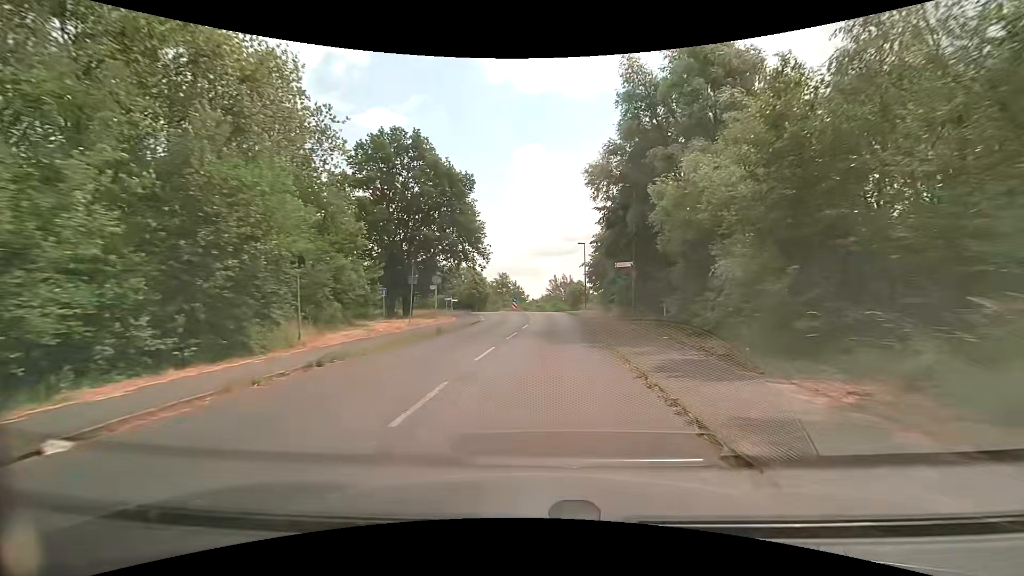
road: tertiary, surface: asphalt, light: Day
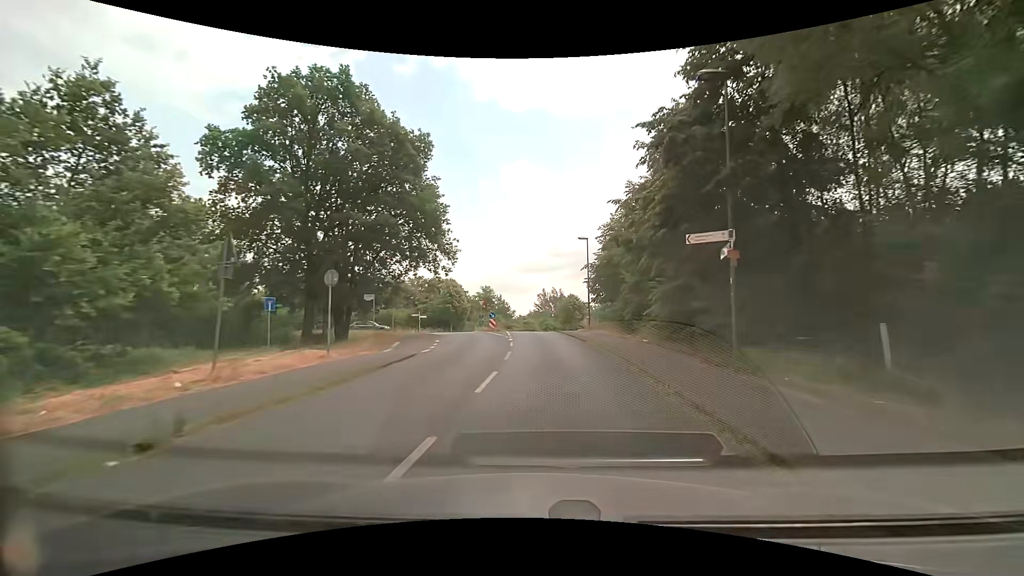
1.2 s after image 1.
(+0.3, +15.0) m; +2°
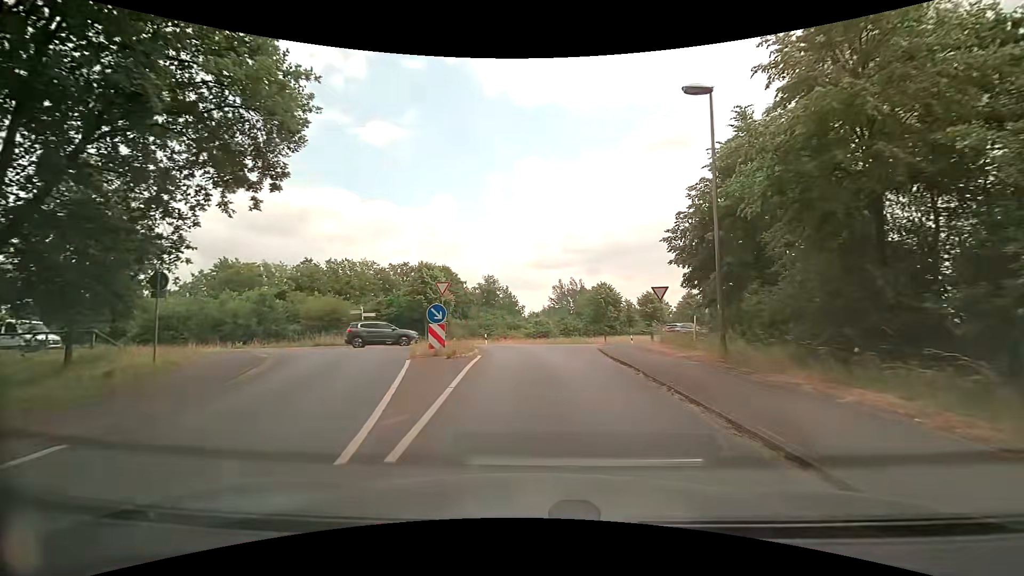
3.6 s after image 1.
(-0.2, +26.2) m; -1°
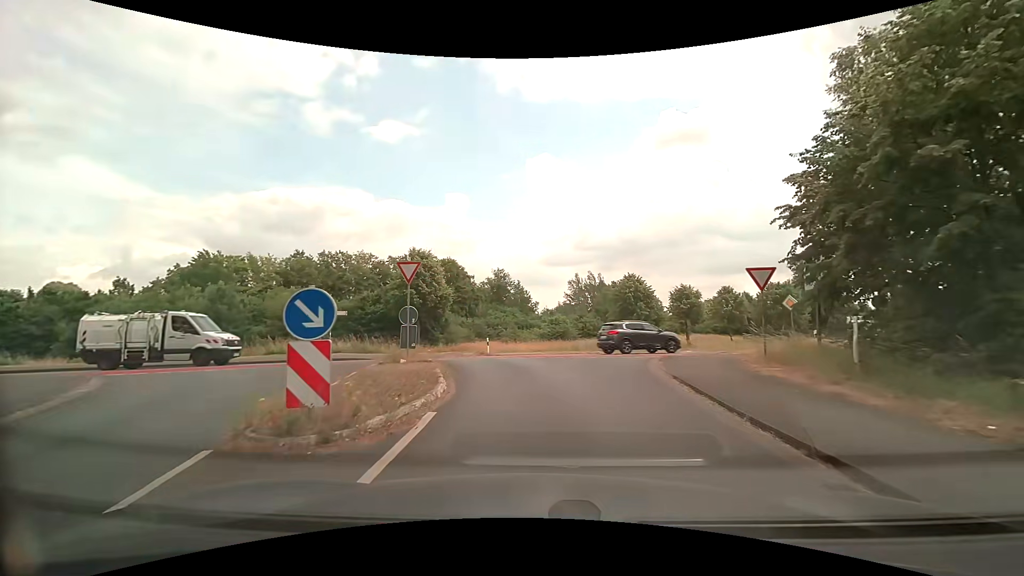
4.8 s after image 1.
(-0.2, +9.3) m; -2°
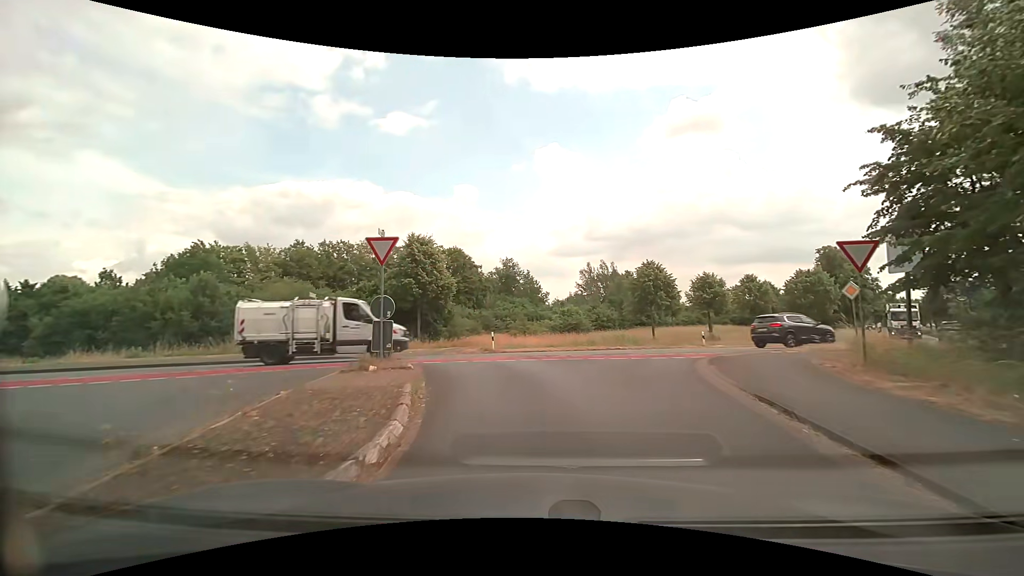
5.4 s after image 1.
(0.0, +3.8) m; -1°
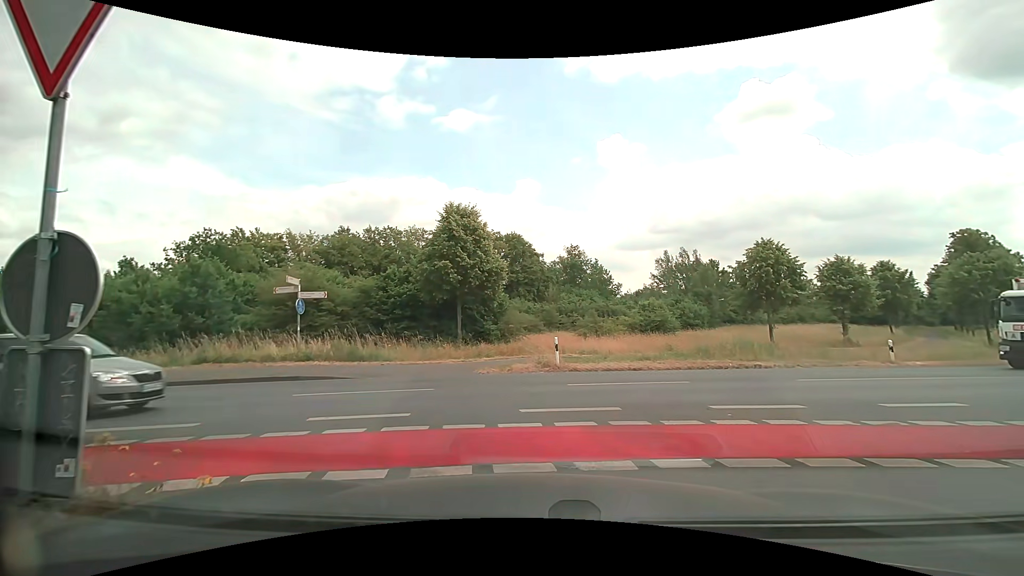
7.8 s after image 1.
(-0.6, +9.6) m; -7°
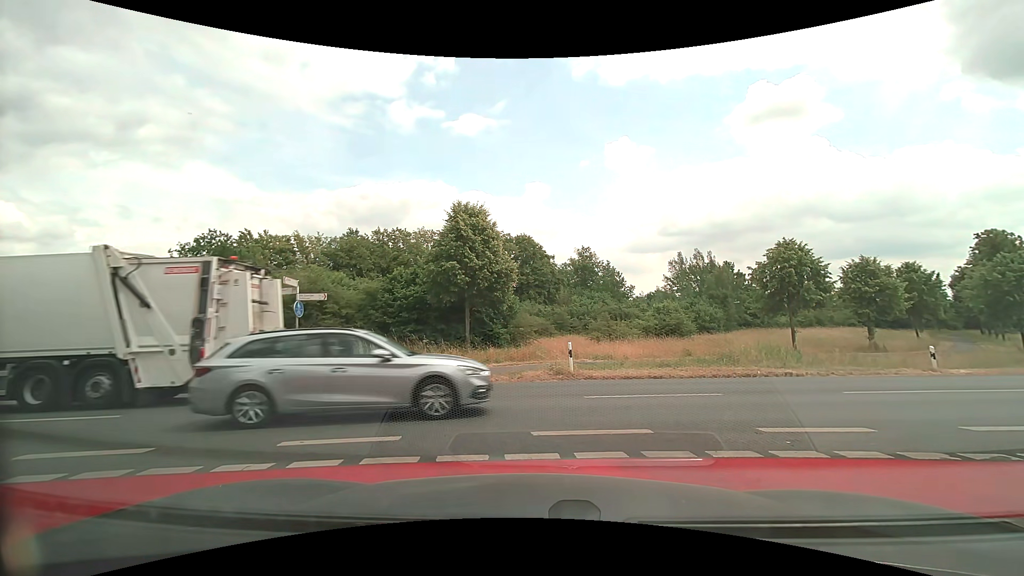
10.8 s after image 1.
(0.0, +1.1) m; +1°
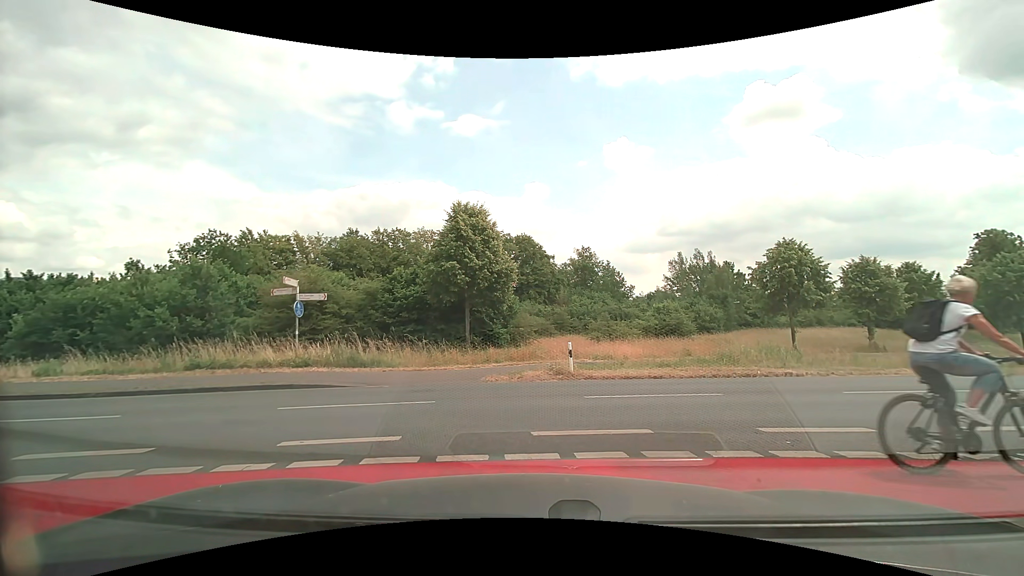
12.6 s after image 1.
(0.0, 0.0) m; 0°
